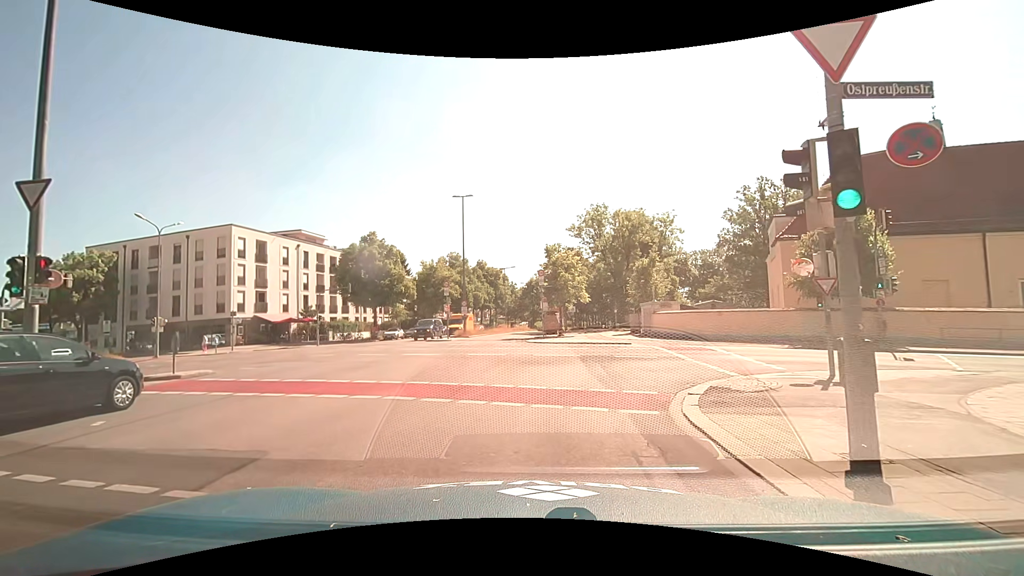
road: secondary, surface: asphalt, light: Day
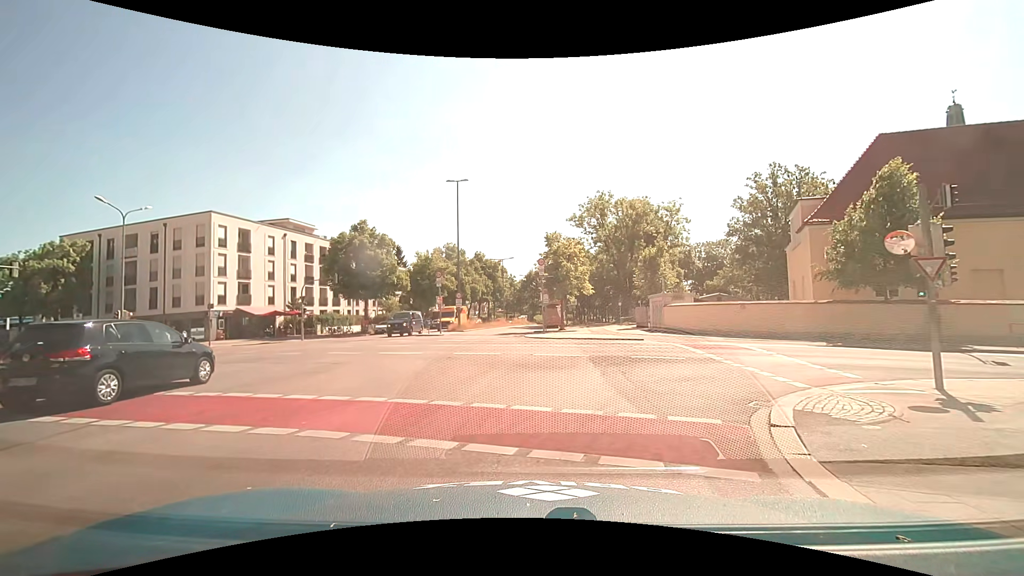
(0.0, +3.4) m; 0°
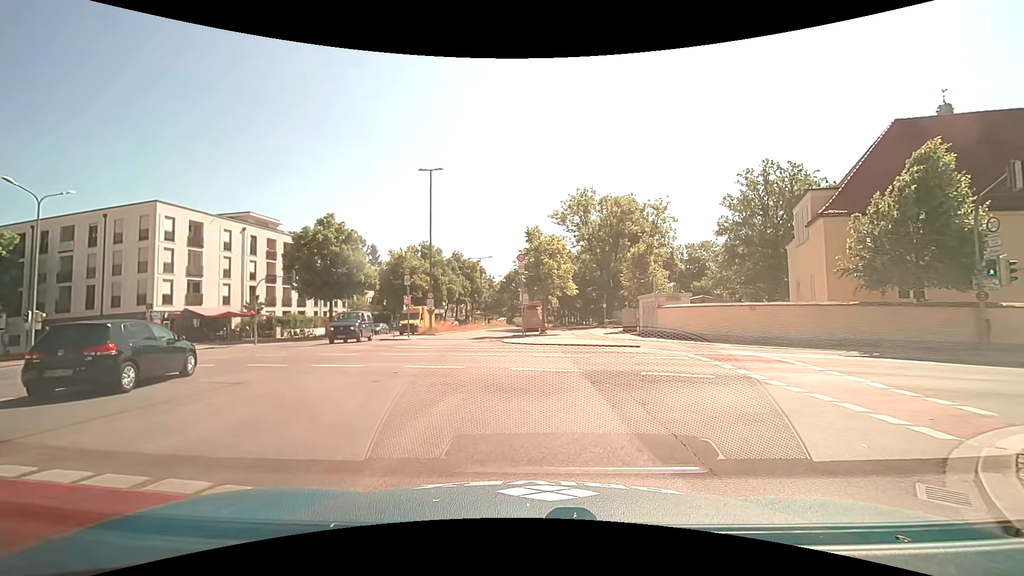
(0.0, +4.1) m; +1°
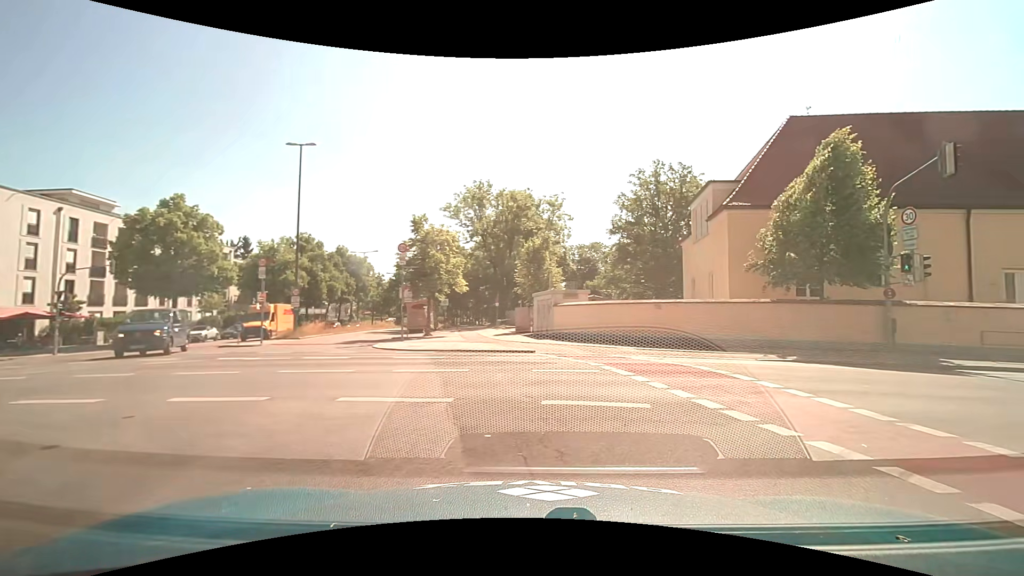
(+0.4, +4.3) m; +12°
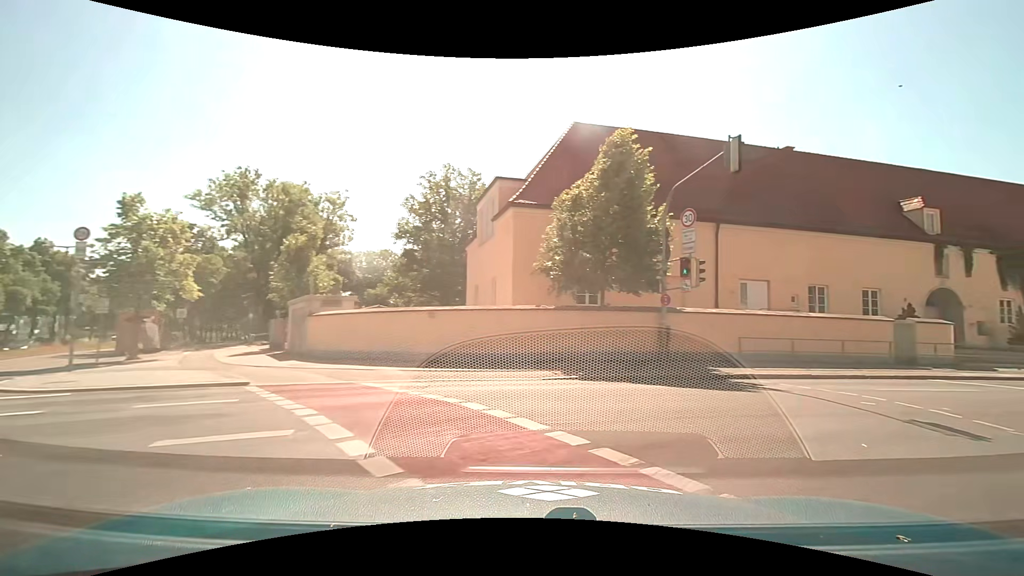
(+0.9, +4.5) m; +23°
(+5, +8) (+14, +11) (+24, +14) (+34, +17) (+43, +20) (+53, +23) (+62, +27) (+72, +29) (+81, +32) (+91, +35) m
